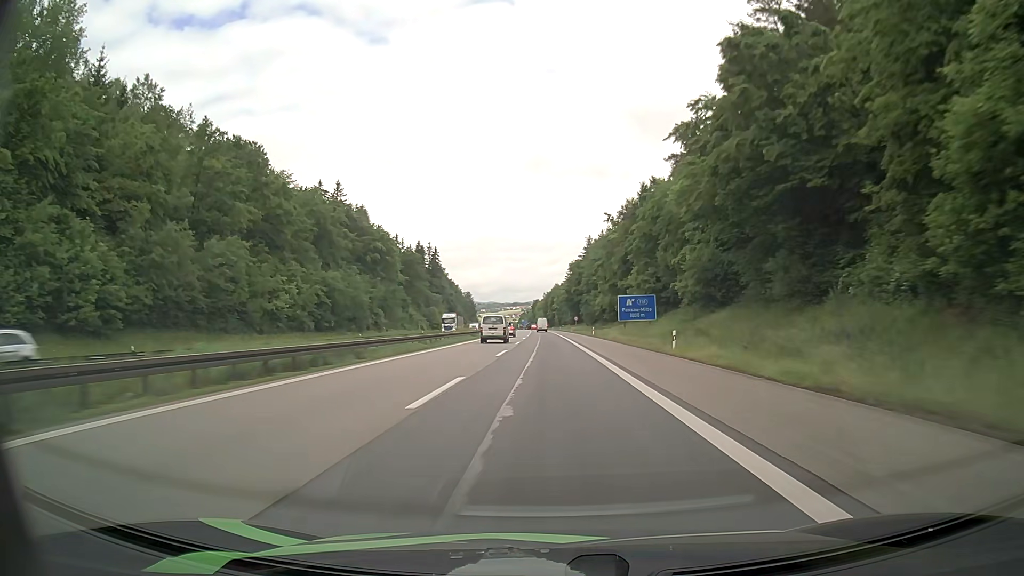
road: motorway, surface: asphalt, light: Day
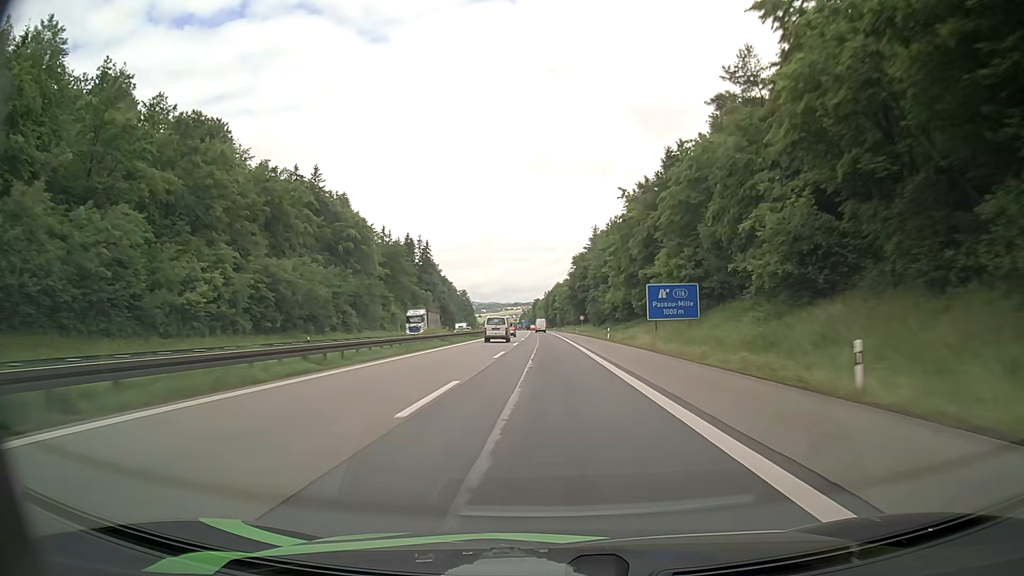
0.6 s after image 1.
(0.0, +19.0) m; 0°
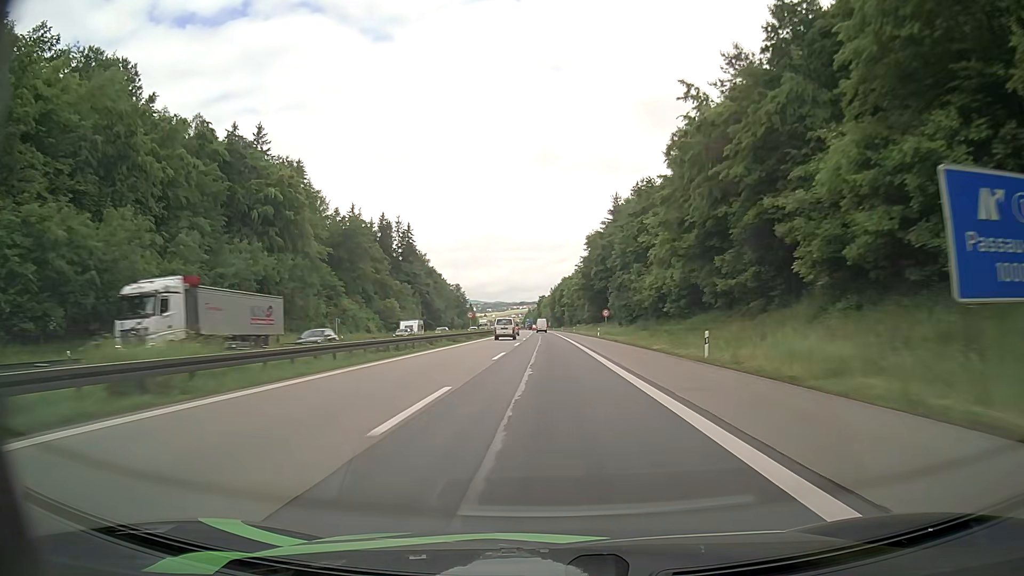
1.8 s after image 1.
(-0.2, +37.2) m; -1°
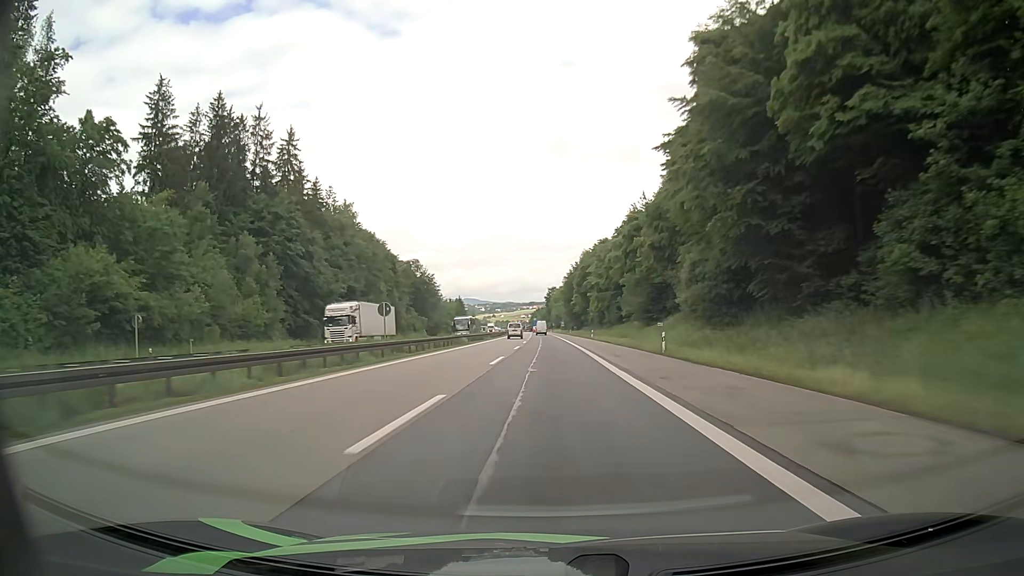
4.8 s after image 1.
(-0.7, +91.4) m; -1°
